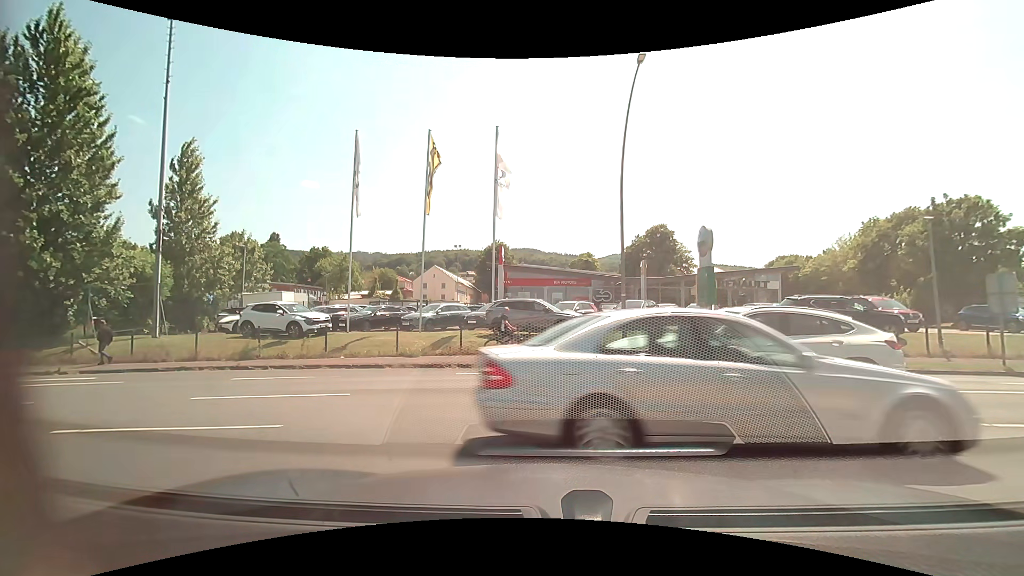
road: residential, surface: asphalt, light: Day
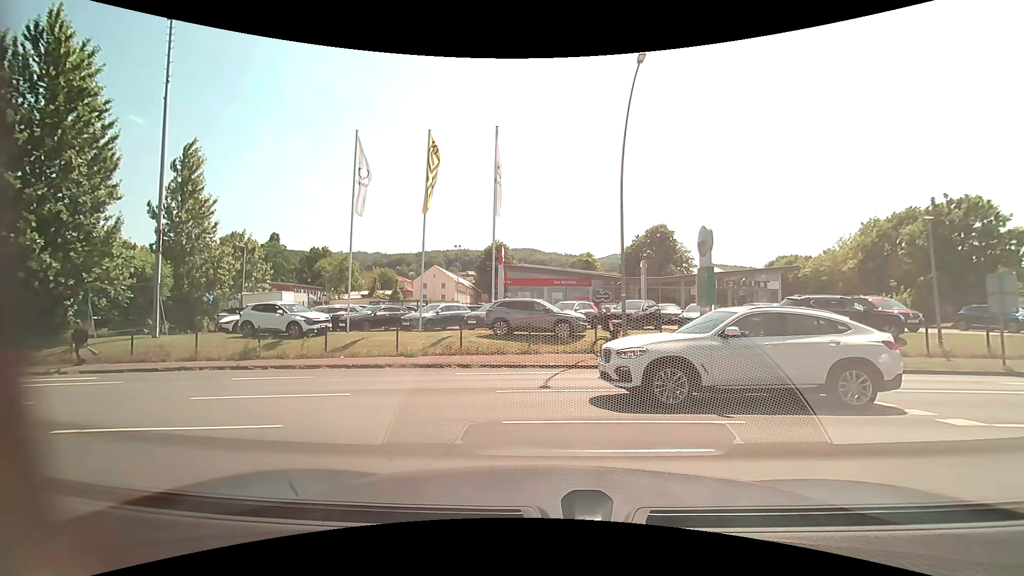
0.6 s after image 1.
(0.0, 0.0) m; 0°
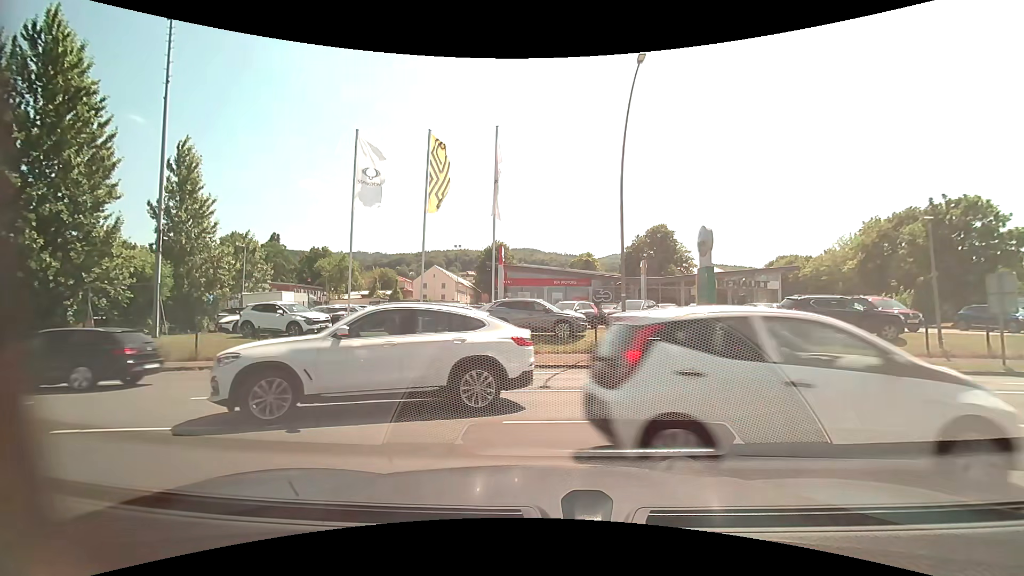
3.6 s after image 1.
(0.0, 0.0) m; 0°
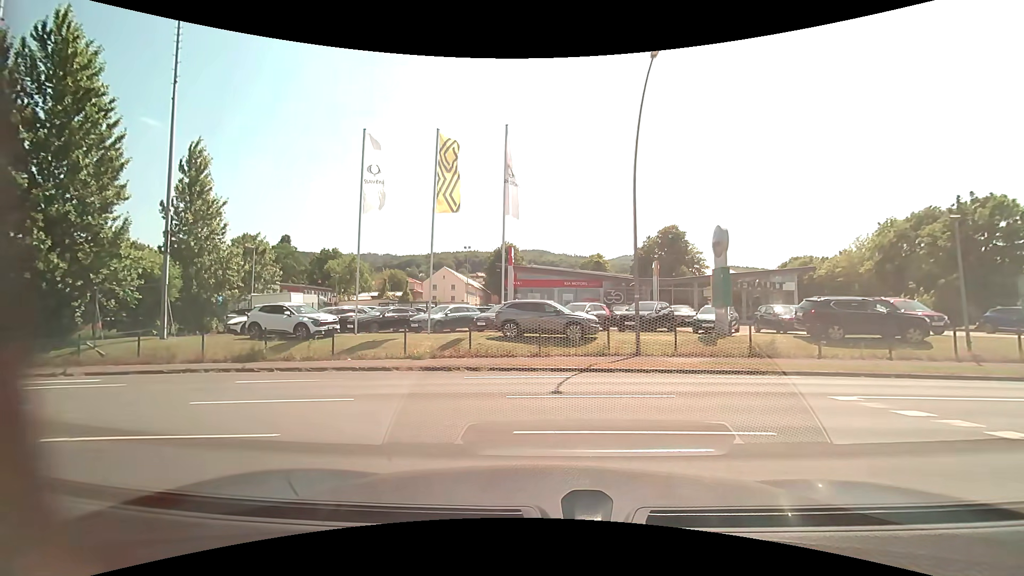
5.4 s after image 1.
(0.0, +0.5) m; 0°
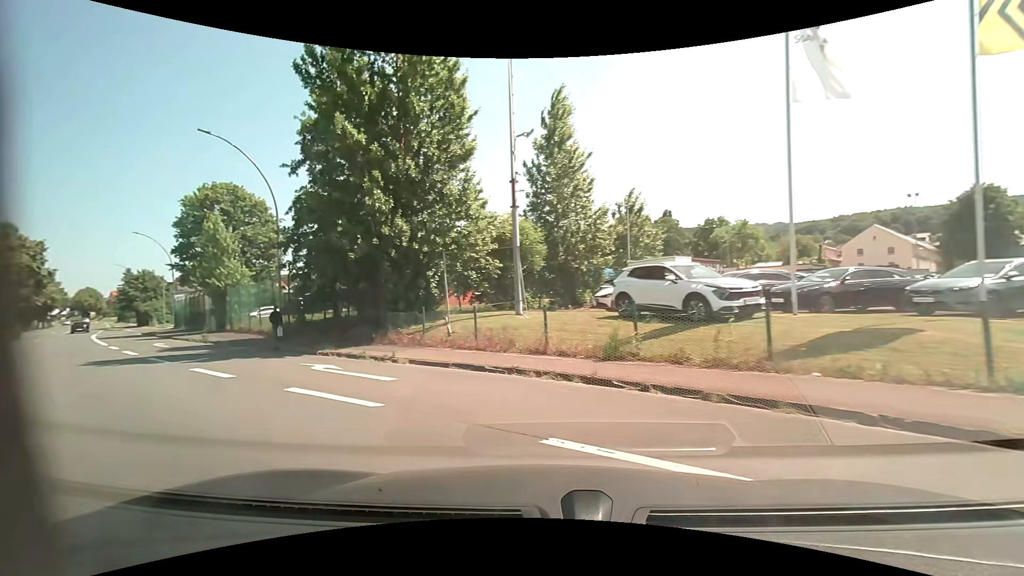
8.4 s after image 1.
(-4.1, +9.9) m; -45°
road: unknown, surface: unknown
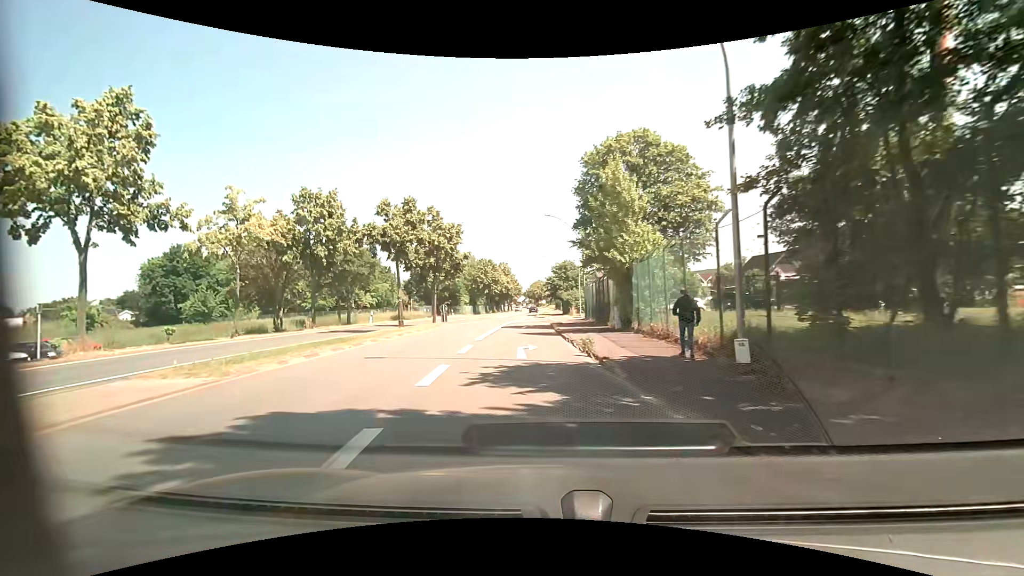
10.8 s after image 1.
(-7.6, +14.7) m; -44°
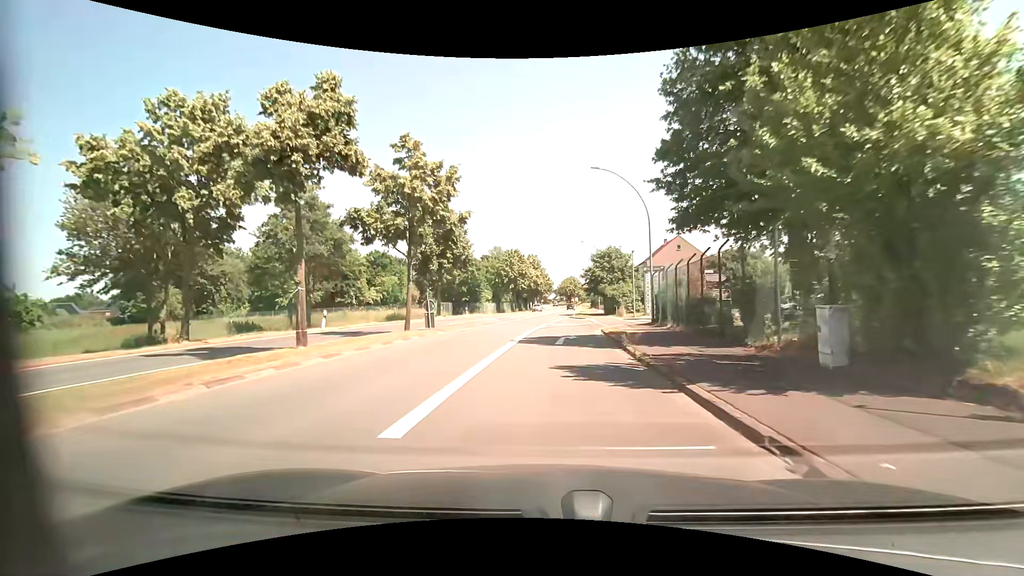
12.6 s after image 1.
(-1.0, +15.7) m; -4°
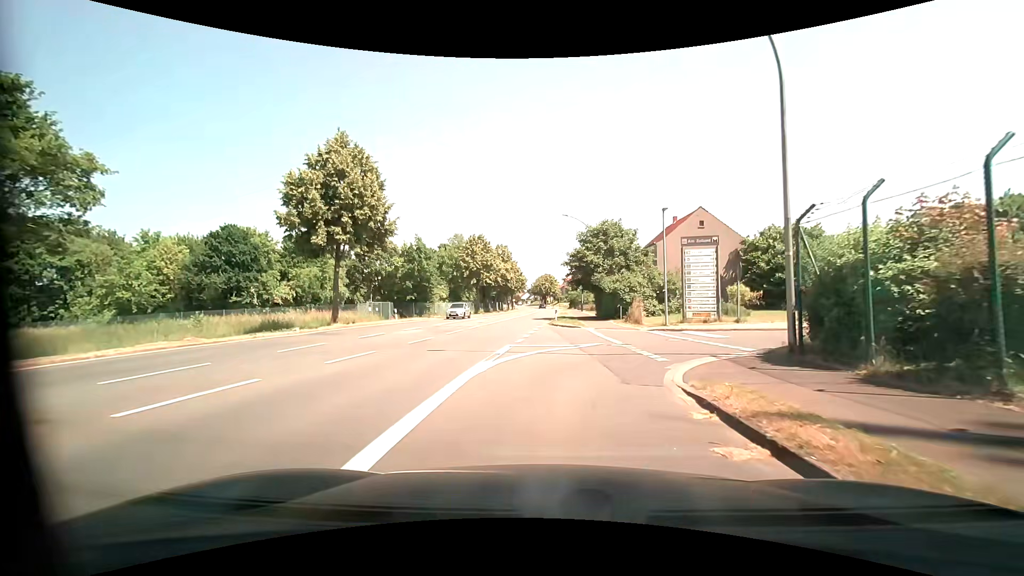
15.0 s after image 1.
(+0.5, +19.6) m; +3°
